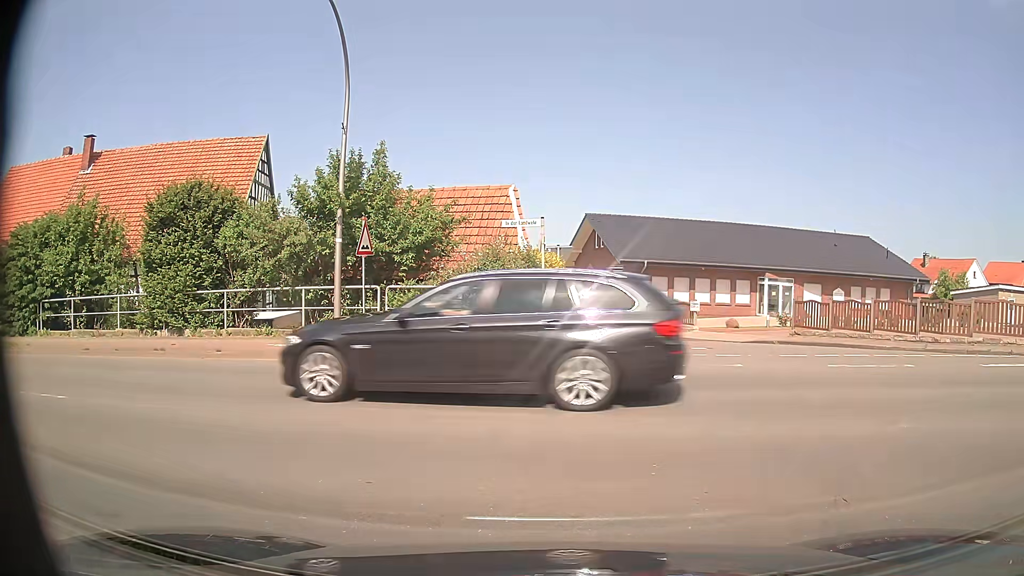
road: residential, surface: asphalt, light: Day
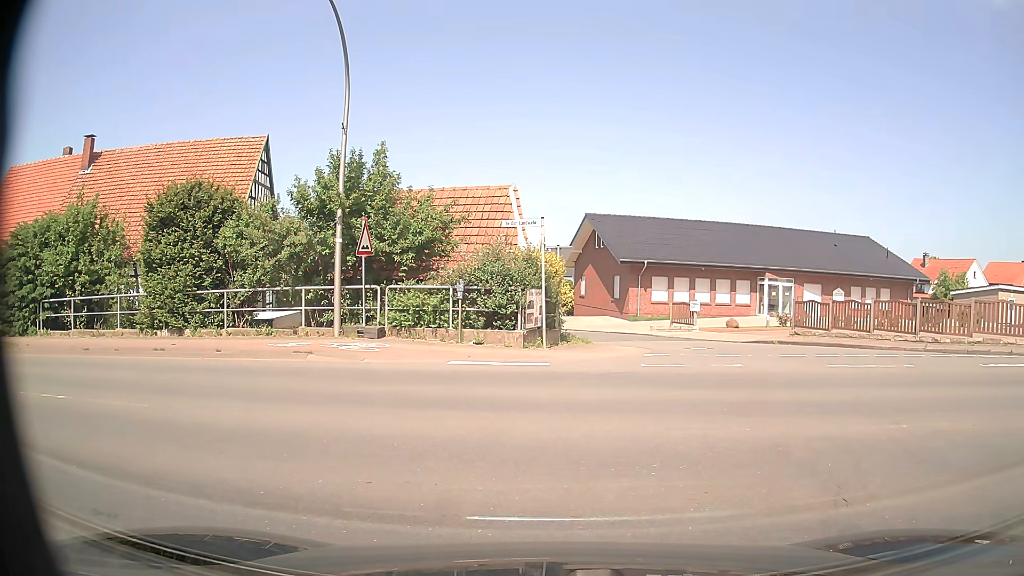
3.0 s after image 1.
(0.0, +0.1) m; 0°
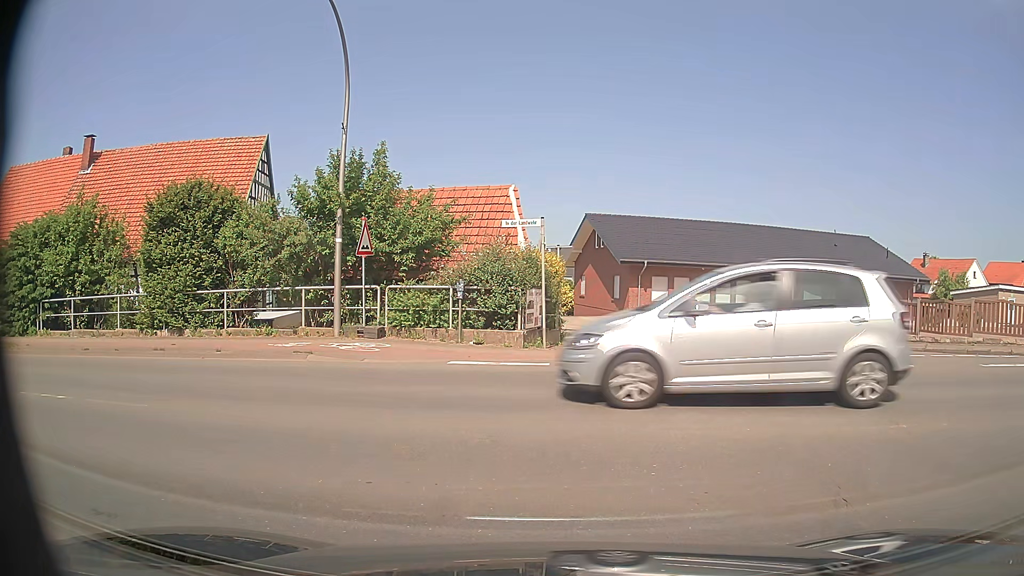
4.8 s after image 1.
(0.0, 0.0) m; 0°
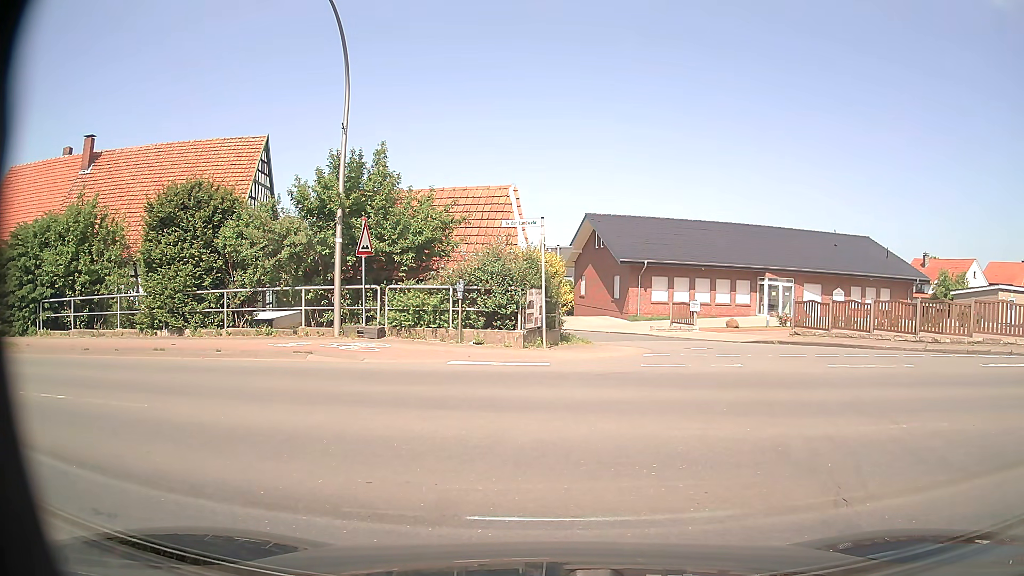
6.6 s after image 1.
(0.0, 0.0) m; 0°
